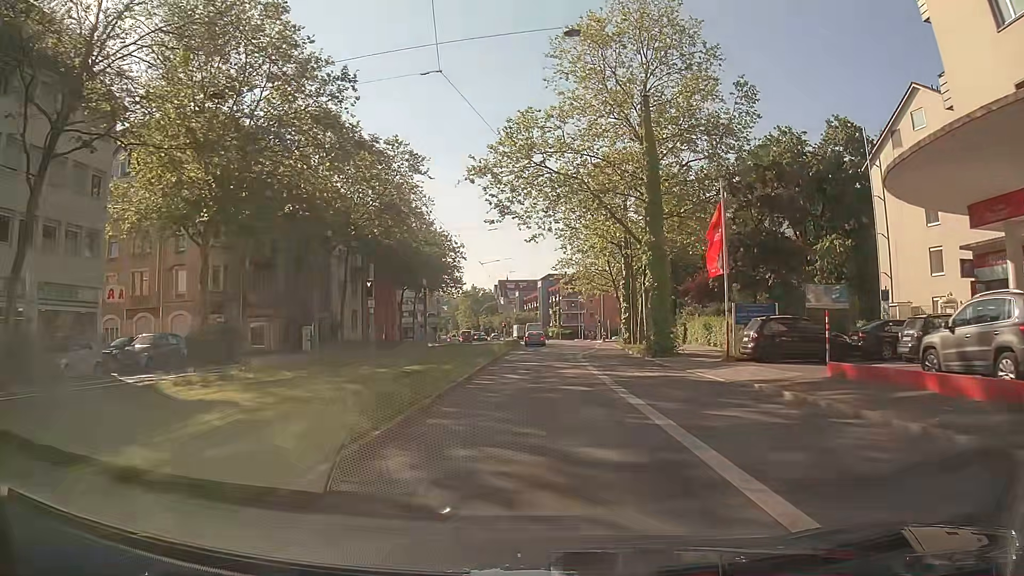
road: secondary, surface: asphalt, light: Day
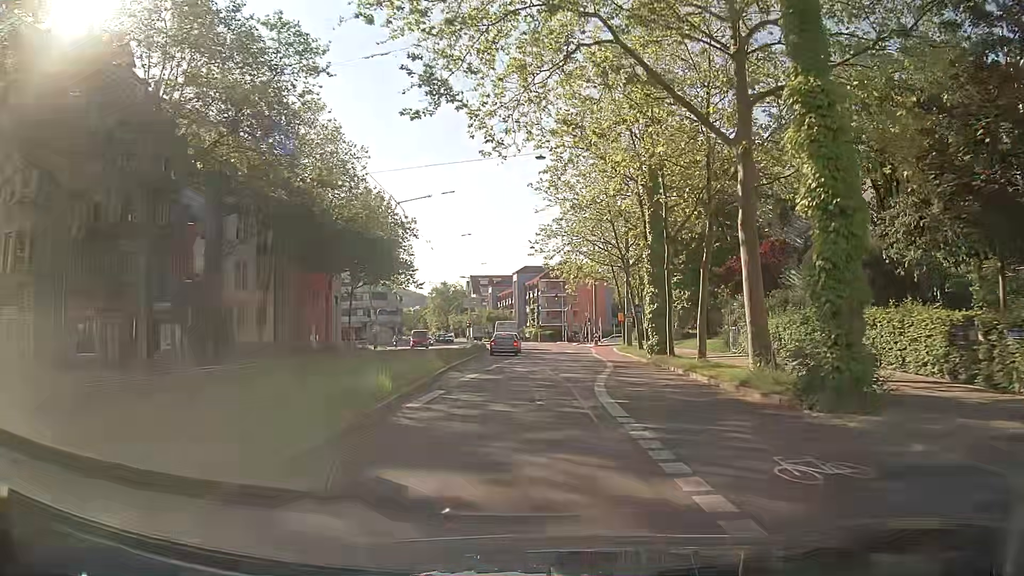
(+0.2, +21.0) m; +2°
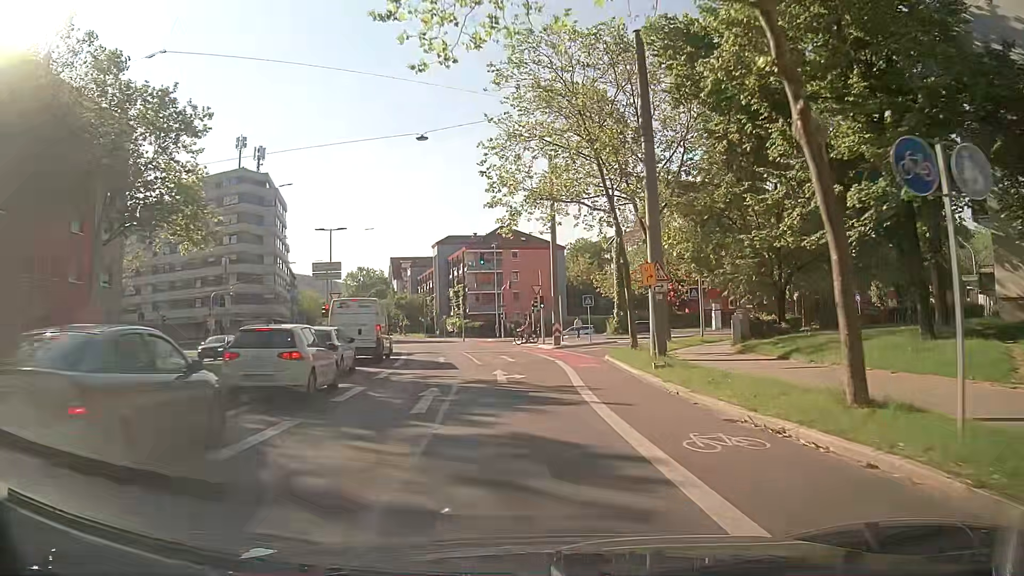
(+1.6, +35.5) m; +4°
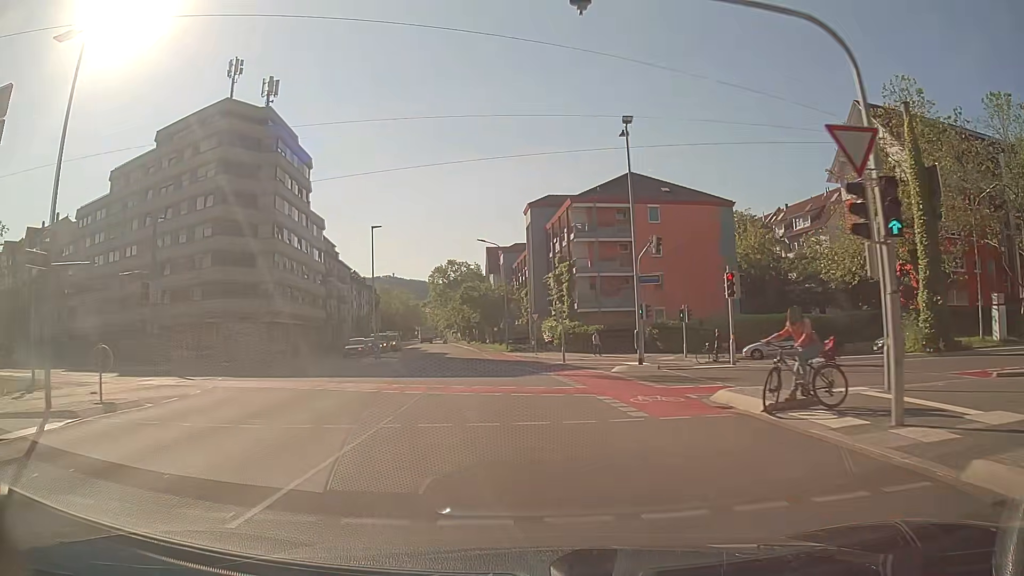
(-2.0, +36.4) m; -9°
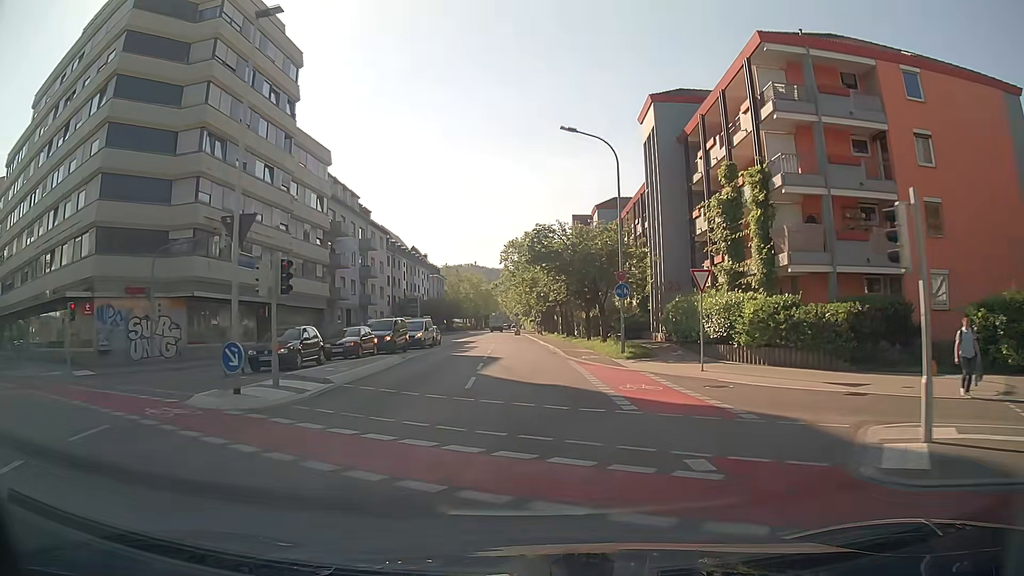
(-2.3, +29.3) m; -6°
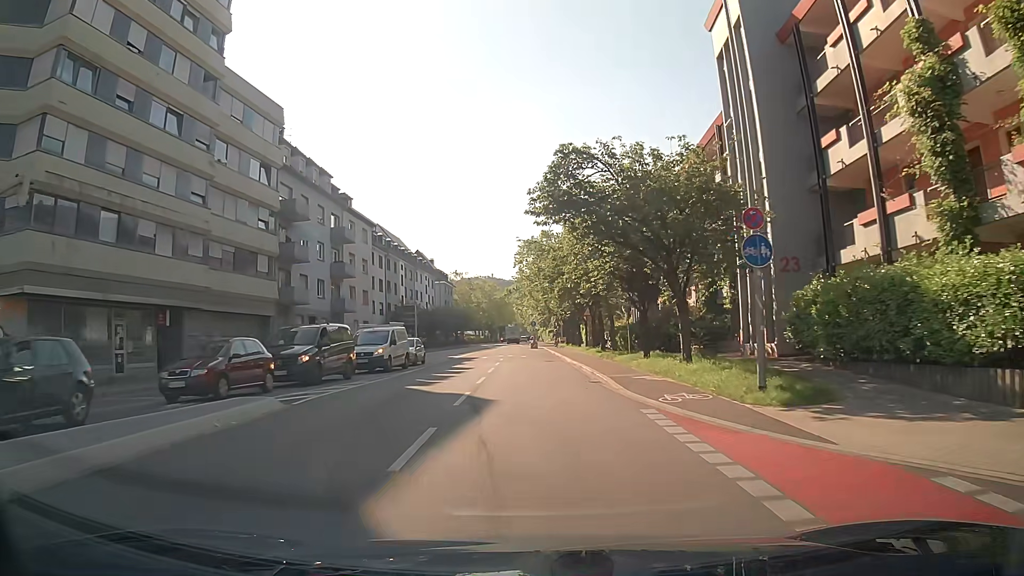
(-0.4, +15.0) m; -2°
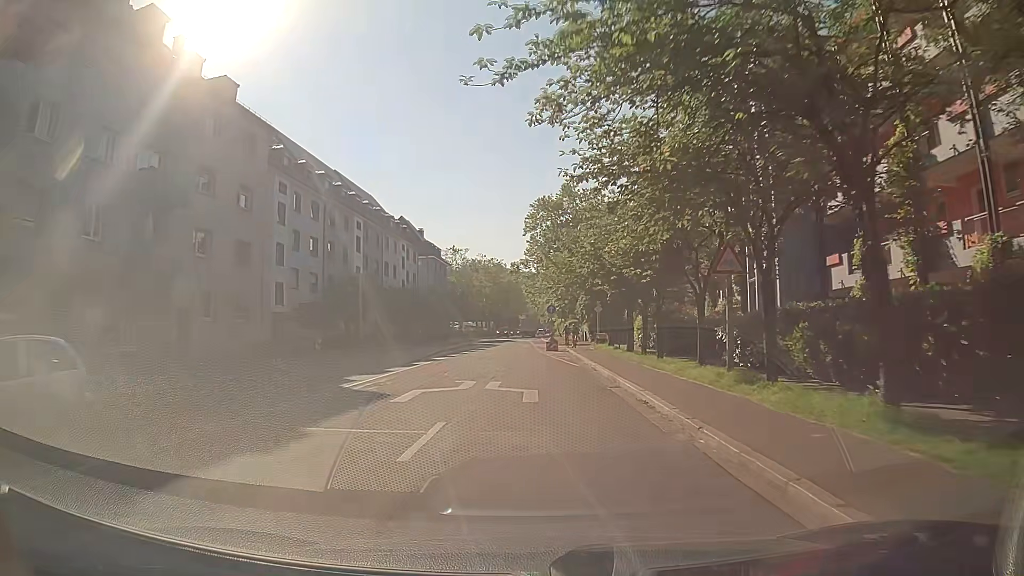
(-0.6, +29.8) m; -2°
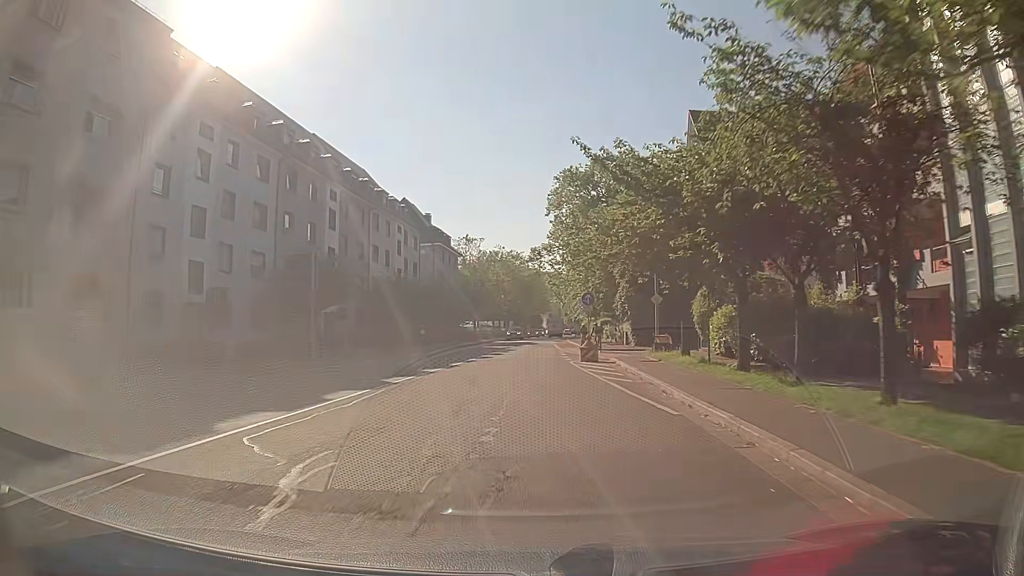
(-0.2, +14.6) m; -2°
(0, +10) (0, +20) (-1, +30) (-1, +40) (-1, +50) (-1, +60) (0, +70) (0, +80) (0, +90) (+1, +100) m
